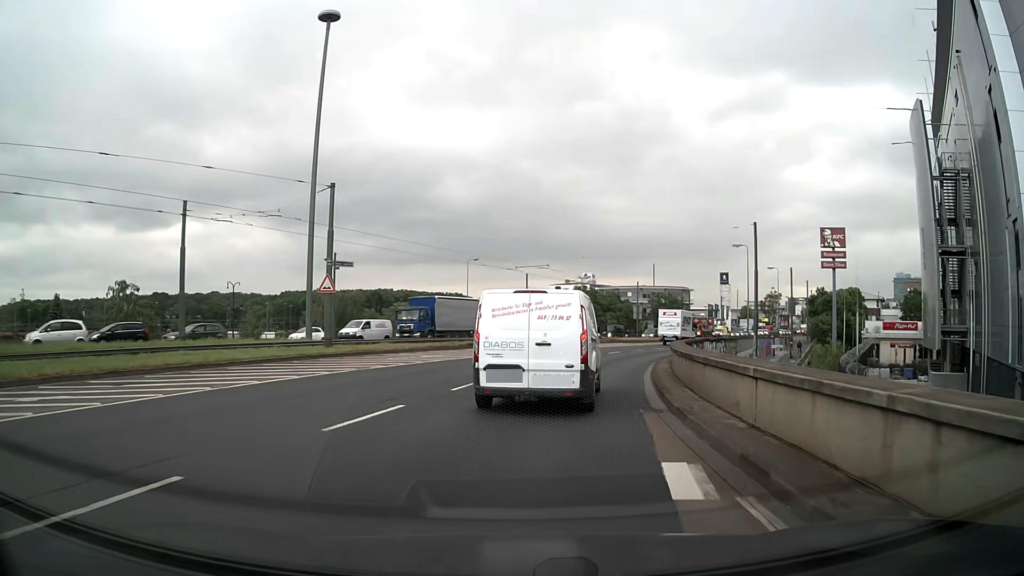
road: primary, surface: asphalt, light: Day
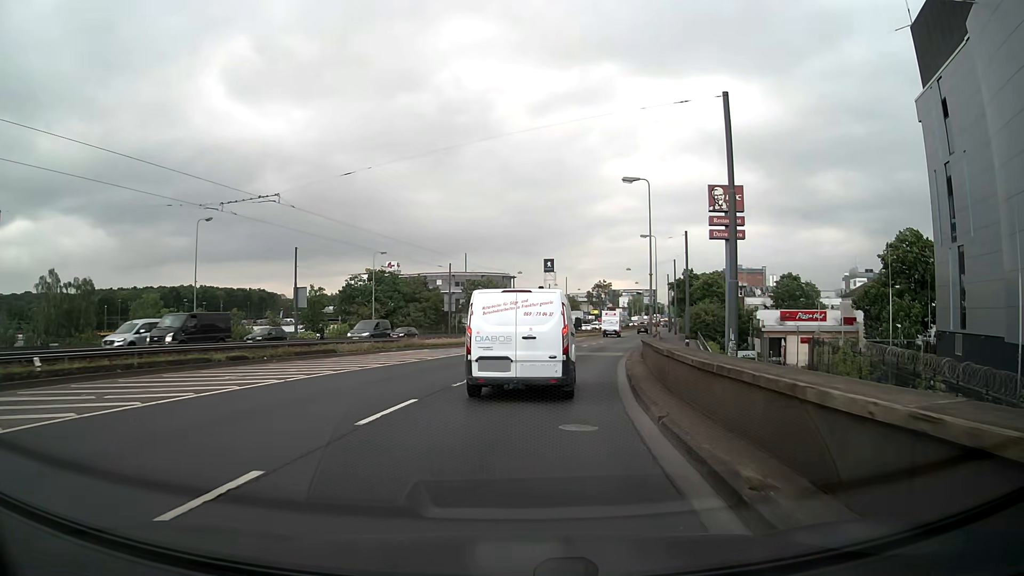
(+4.3, +28.4) m; +16°
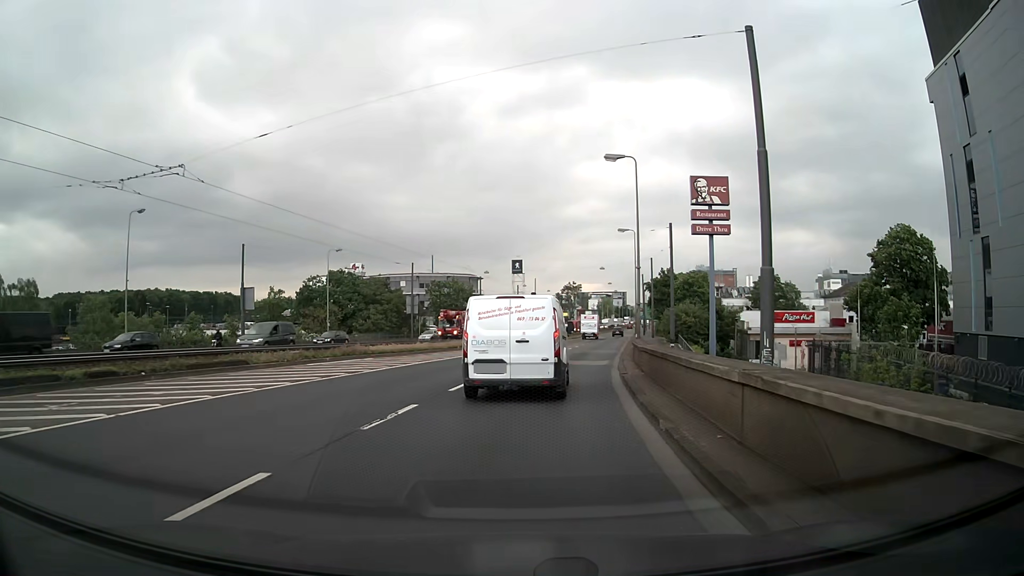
(+0.1, +5.9) m; +3°
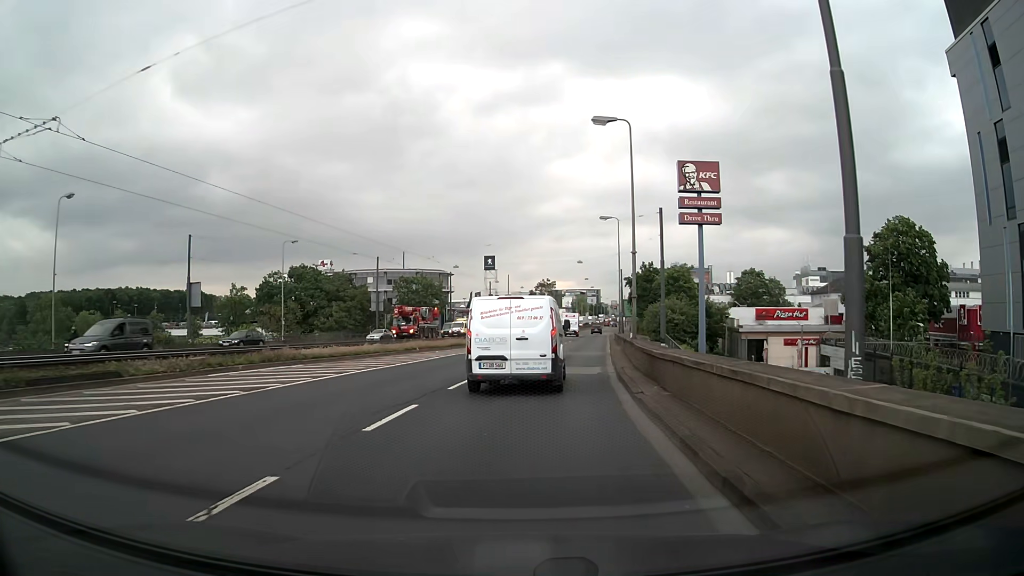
(+0.1, +5.9) m; +3°
